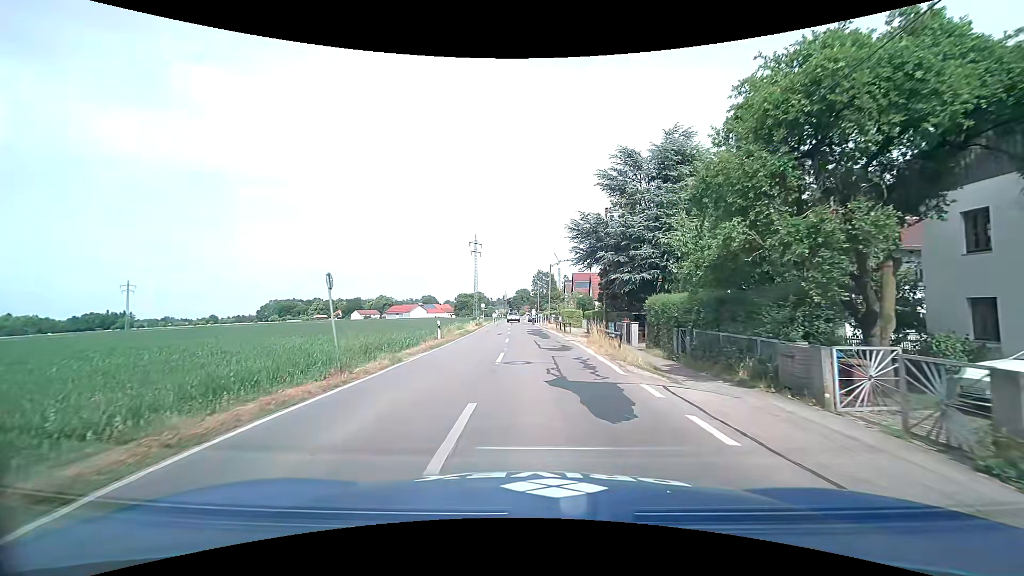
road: tertiary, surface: asphalt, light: Day
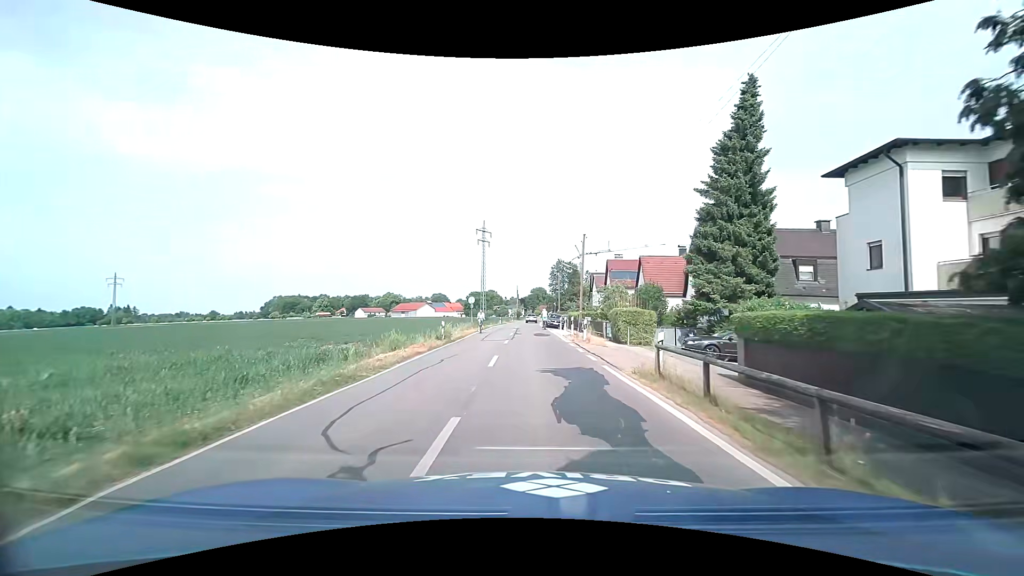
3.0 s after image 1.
(-1.3, +28.1) m; -4°
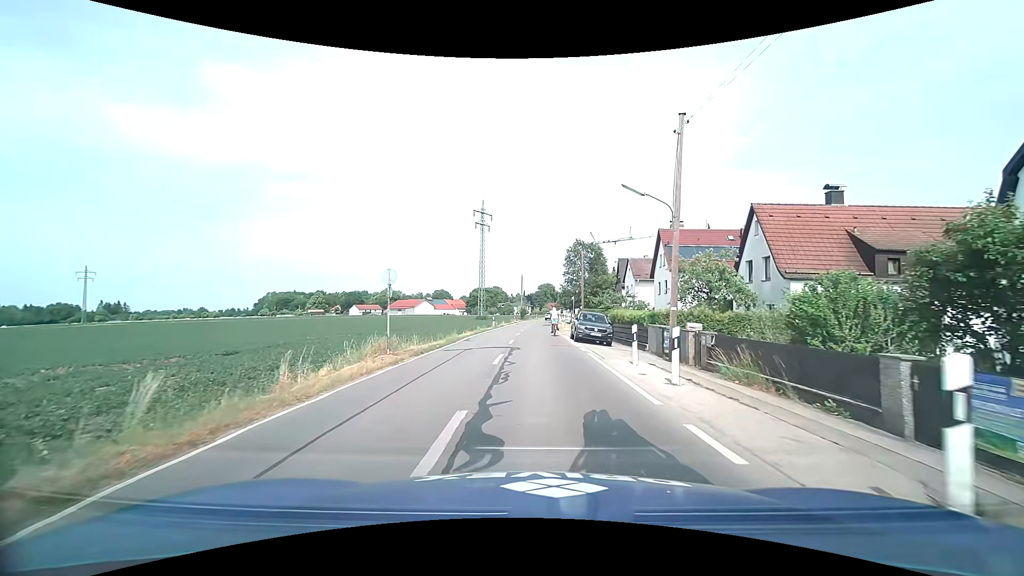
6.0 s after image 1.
(0.0, +26.8) m; 0°
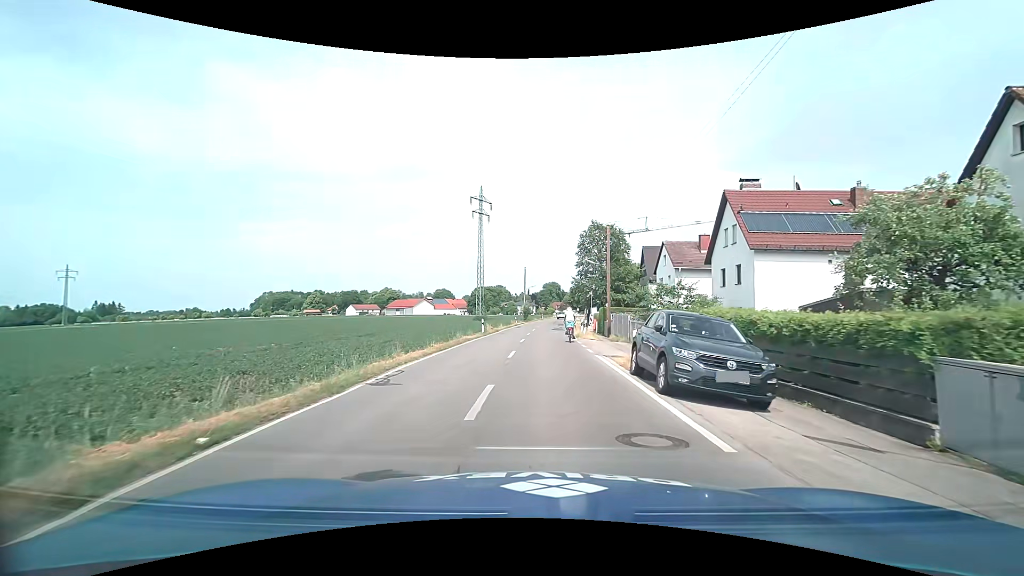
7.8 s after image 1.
(0.0, +15.6) m; 0°
